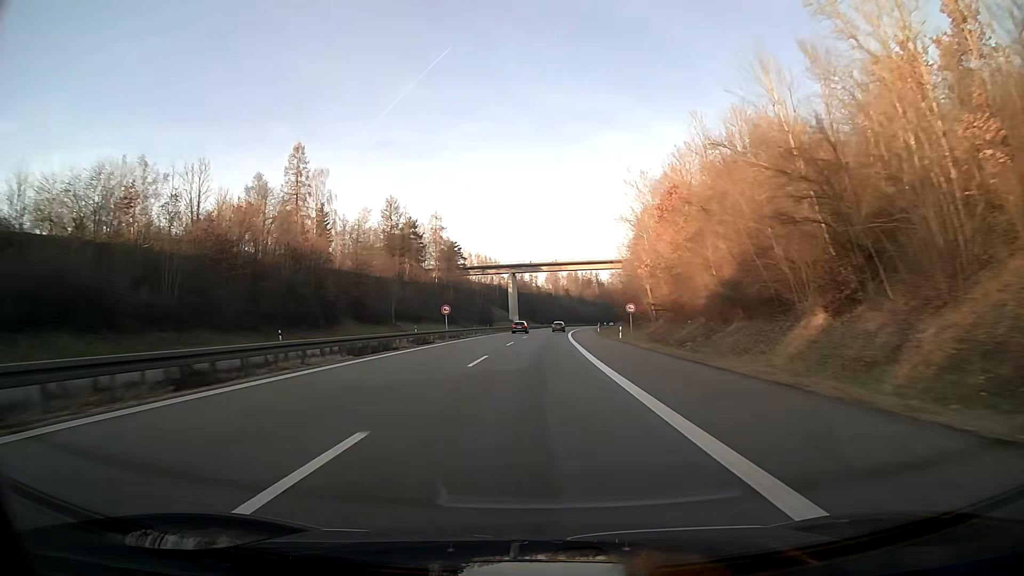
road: motorway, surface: asphalt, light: Day
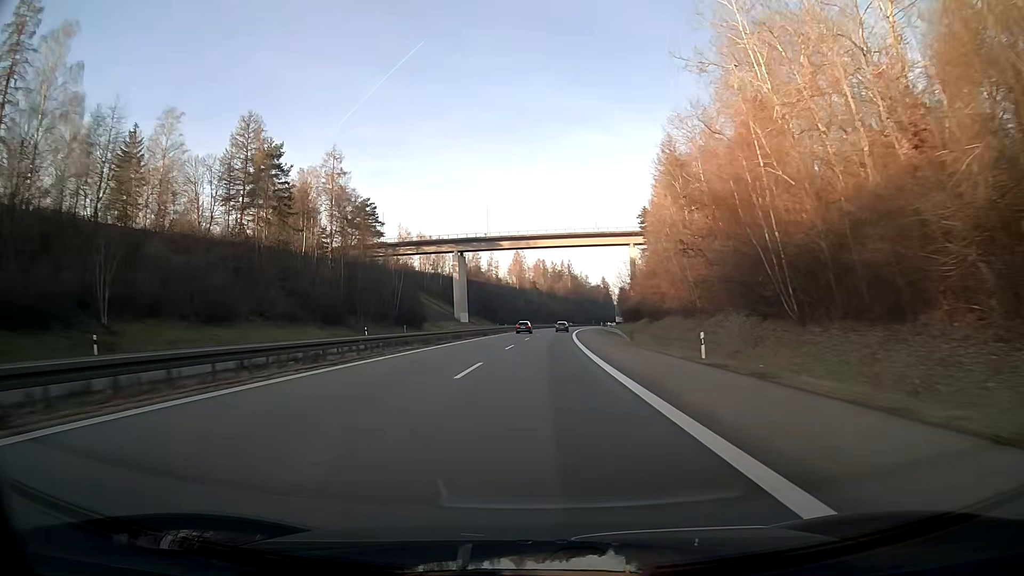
(+2.0, +76.3) m; +3°
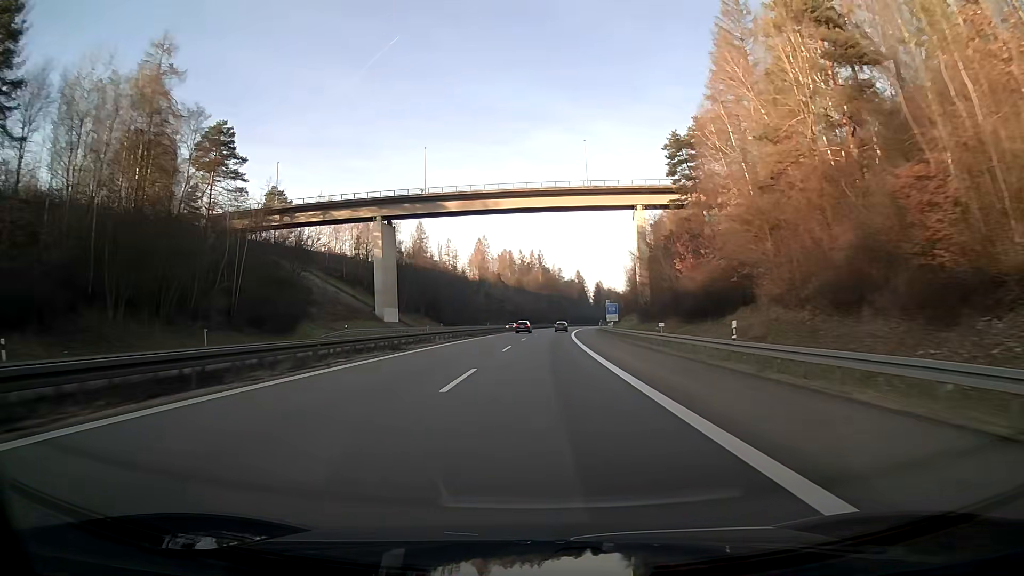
(+1.3, +57.2) m; +3°
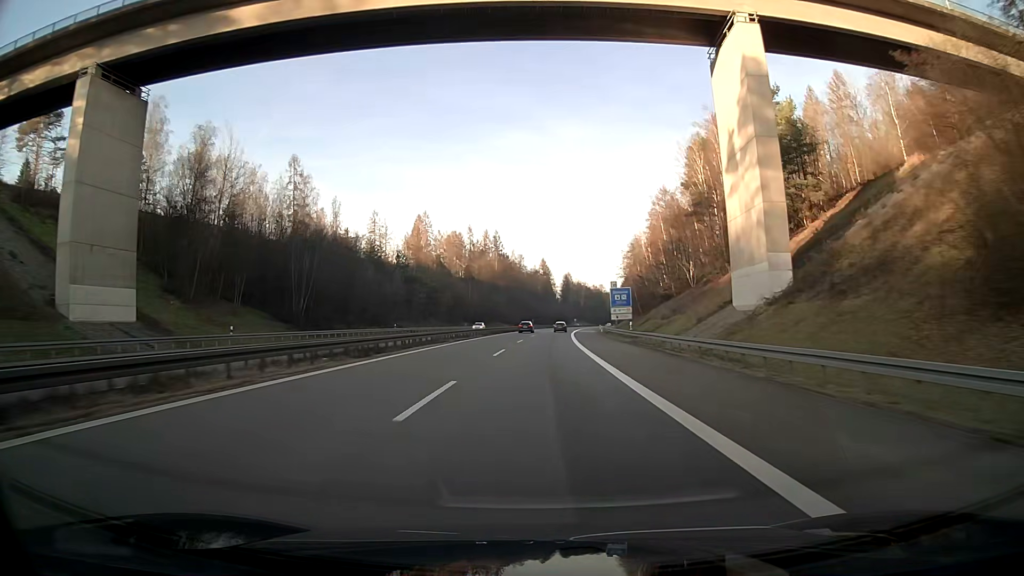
(+2.1, +76.2) m; +3°
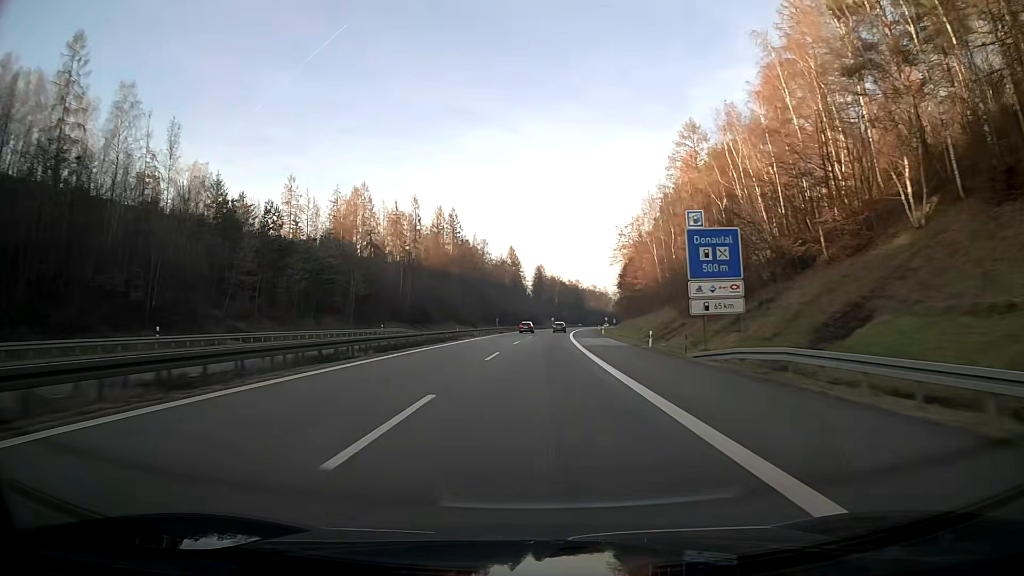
(+1.2, +57.2) m; +2°
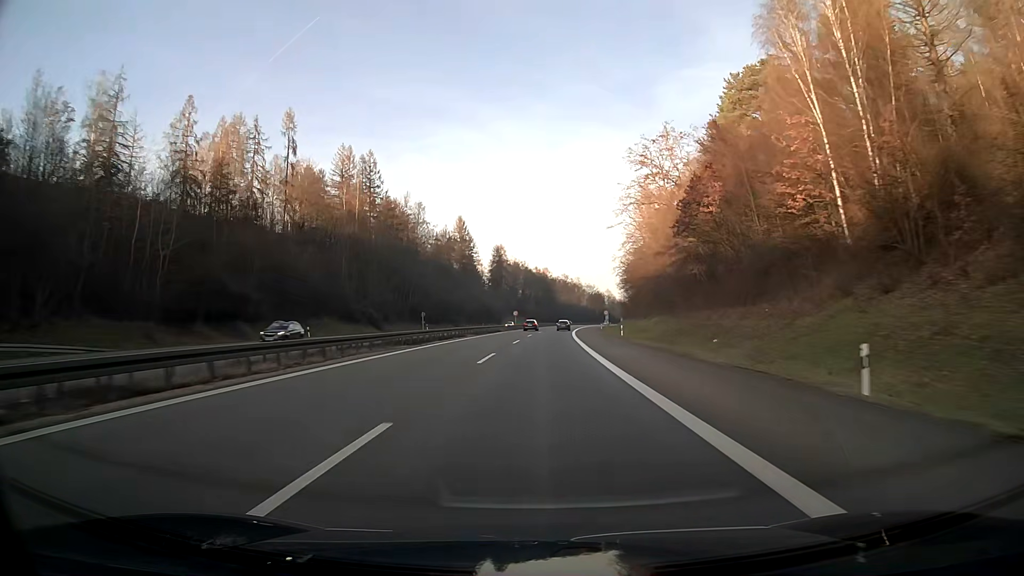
(+2.1, +75.7) m; +3°
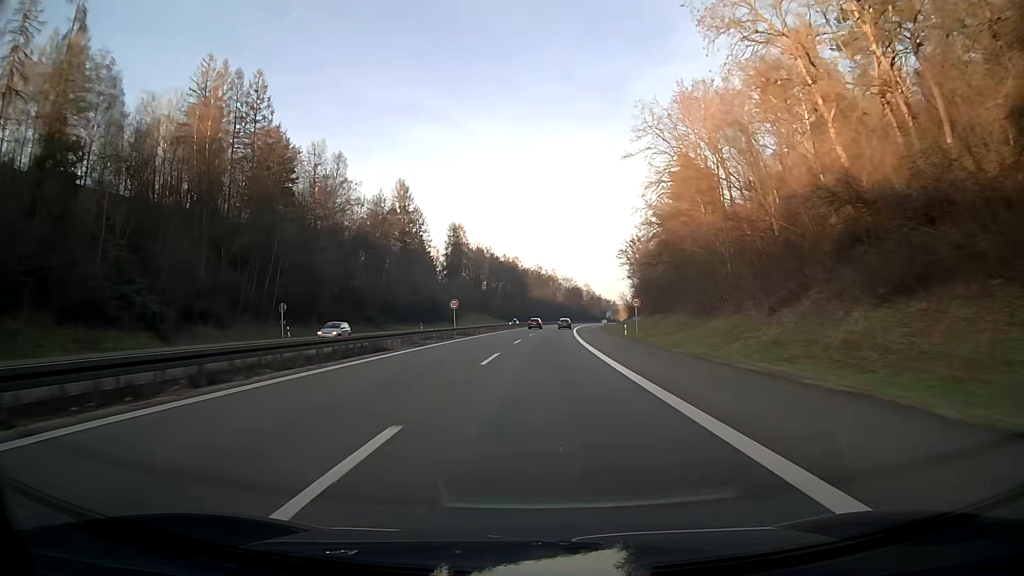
(+1.2, +54.6) m; +3°
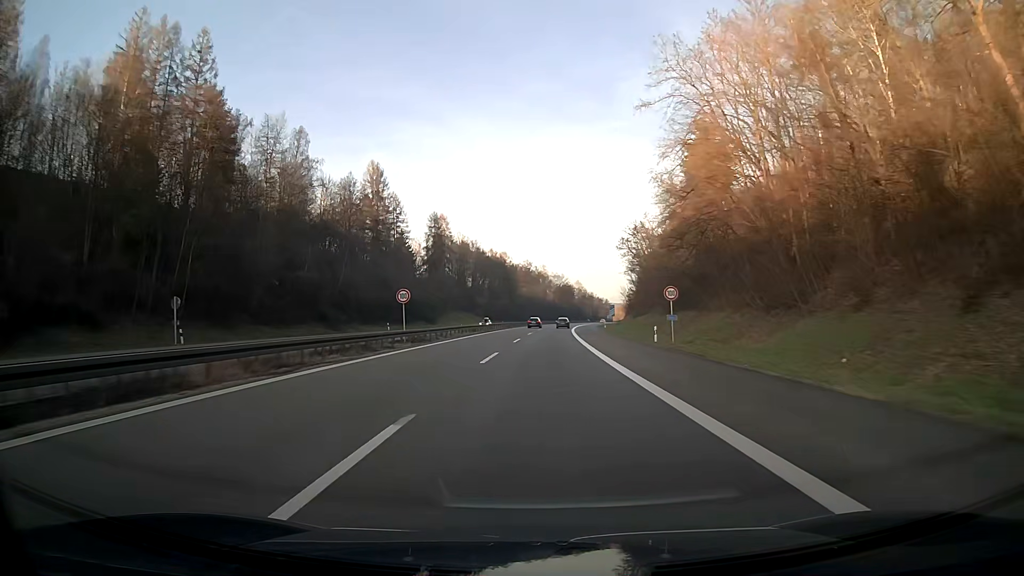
(+0.2, +17.7) m; +1°
